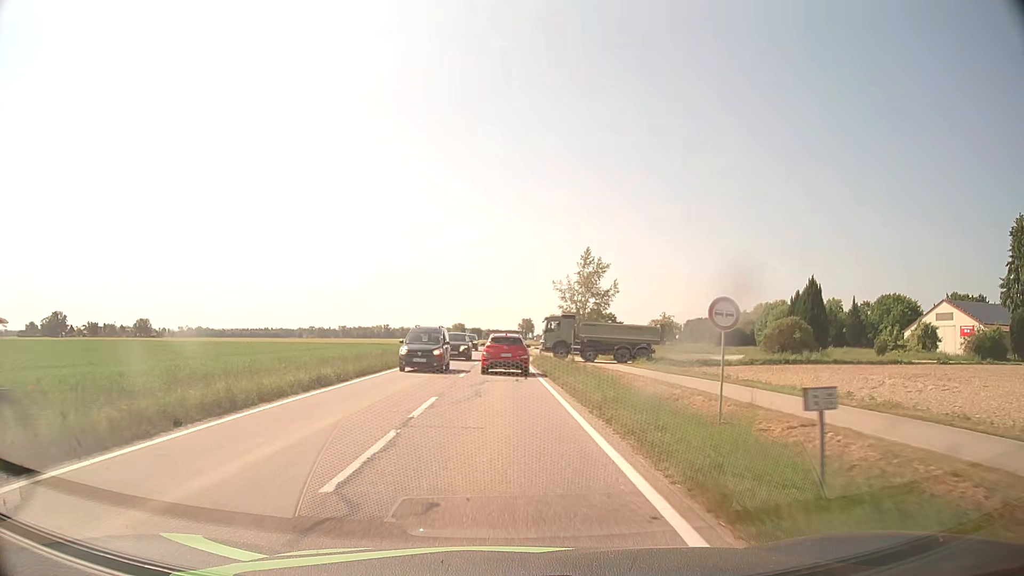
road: tertiary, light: Day
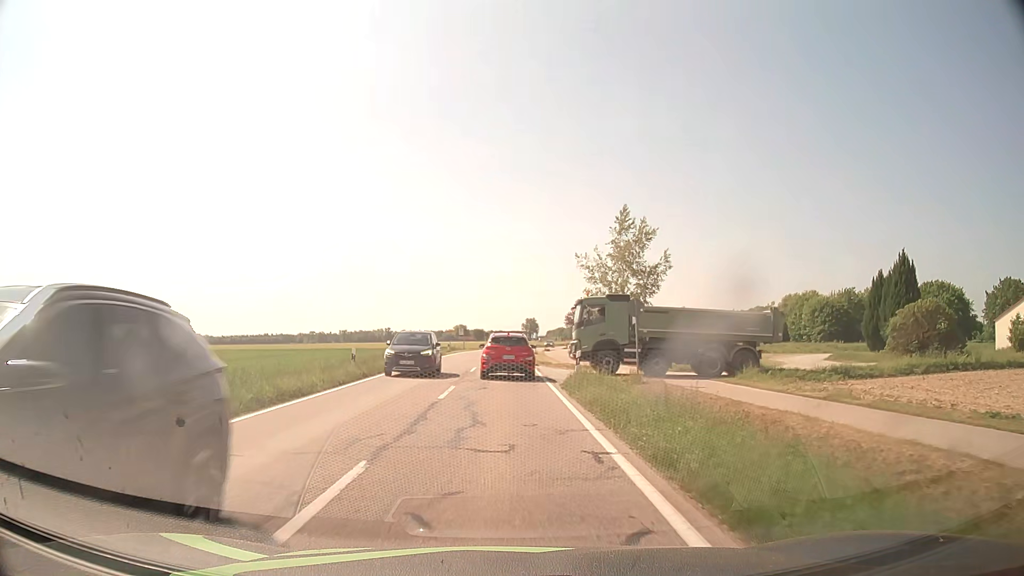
(0.0, +20.2) m; 0°
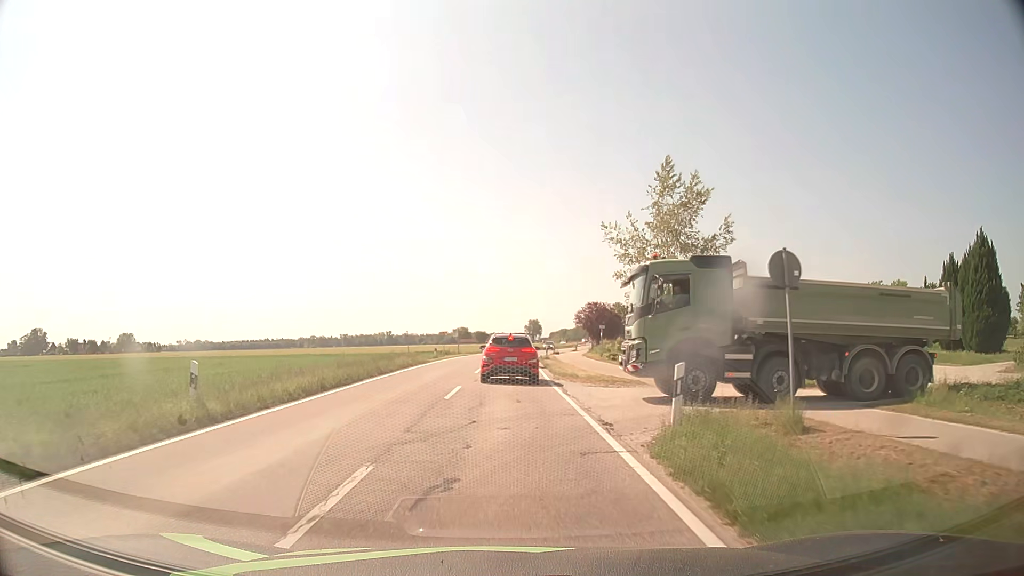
(-0.1, +12.4) m; 0°
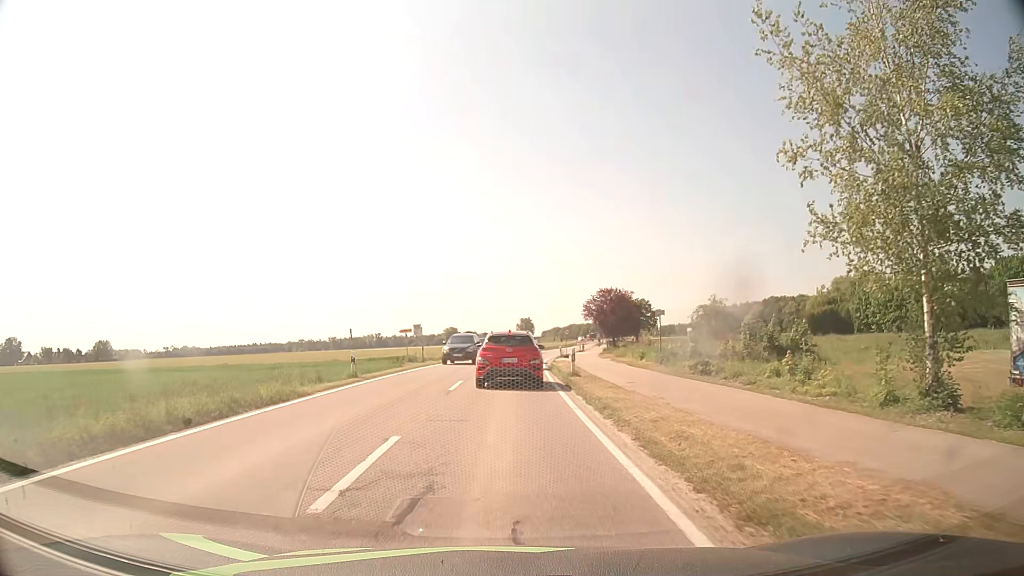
(+0.1, +22.0) m; +1°
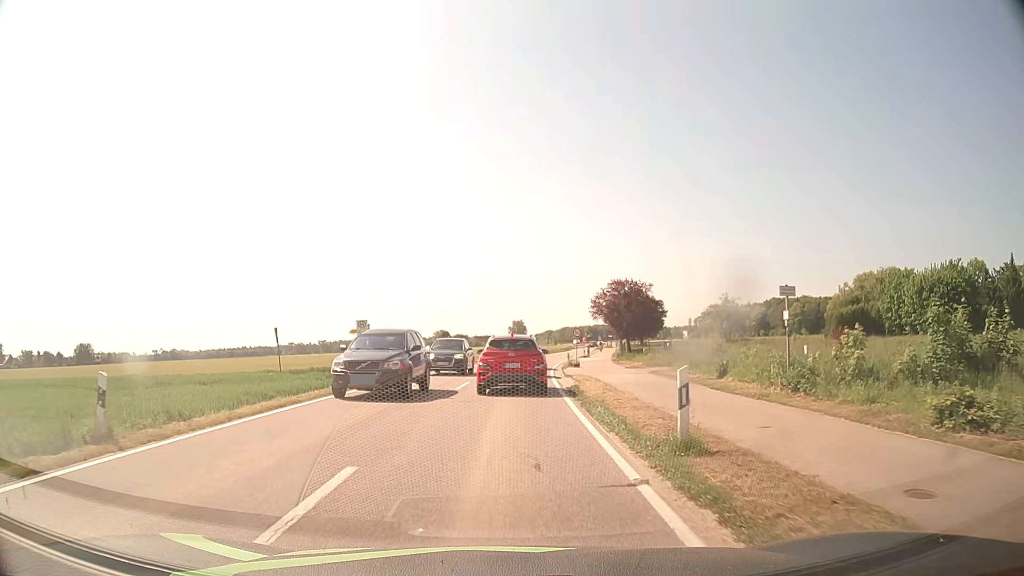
(0.0, +14.5) m; 0°
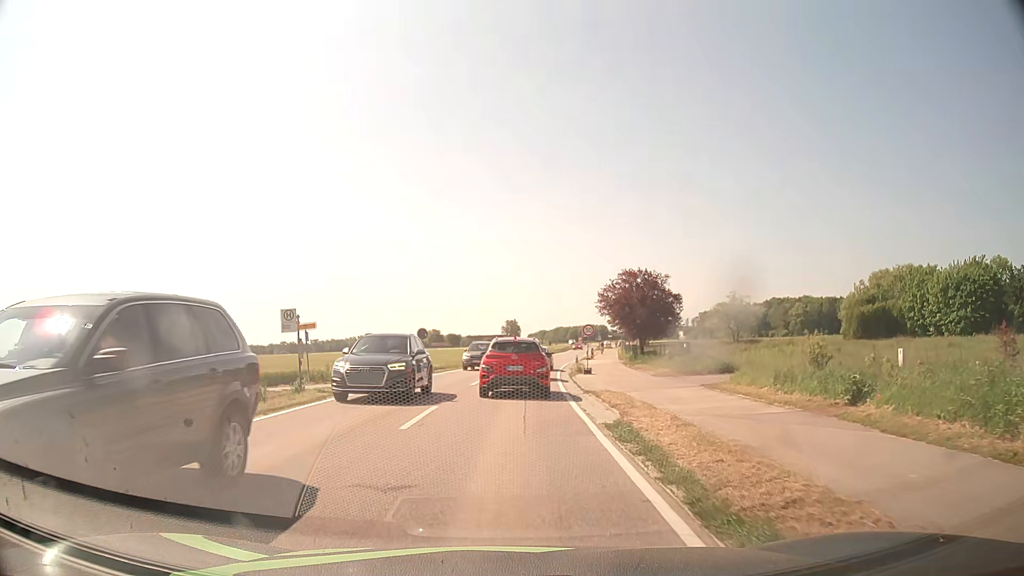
(+0.1, +9.2) m; +1°
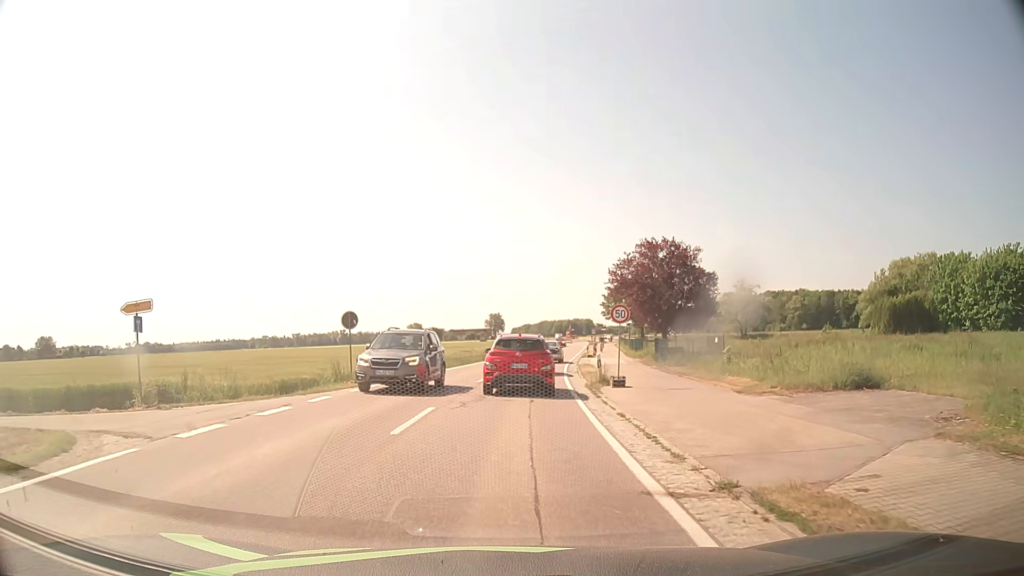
(+0.1, +13.6) m; +1°
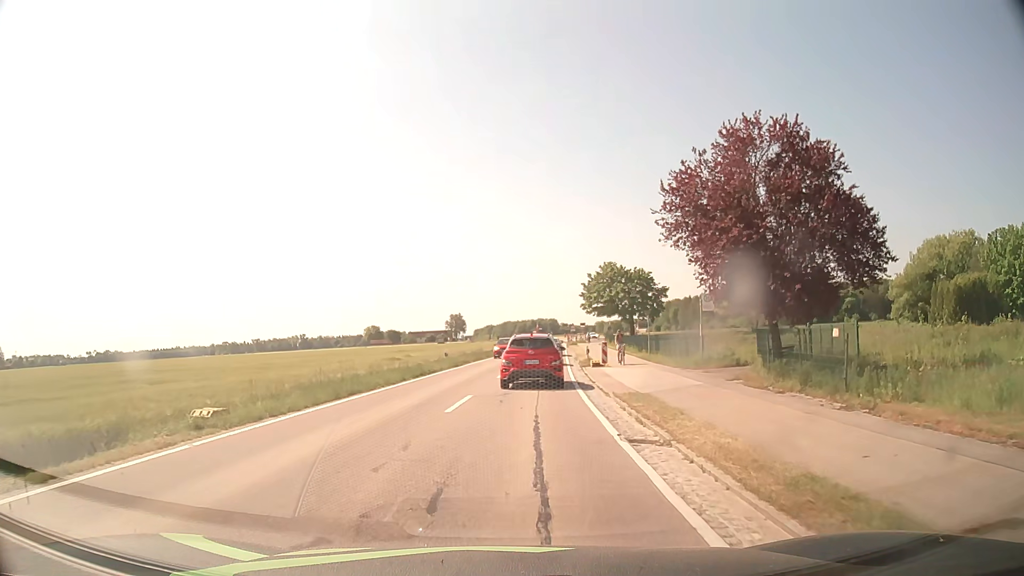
(+0.7, +22.8) m; +4°
(0, +10) (+1, +20) (+1, +30) (+2, +40) (+3, +50) (+3, +60) (+4, +70) (+5, +80) (+6, +90) (+6, +100) m
